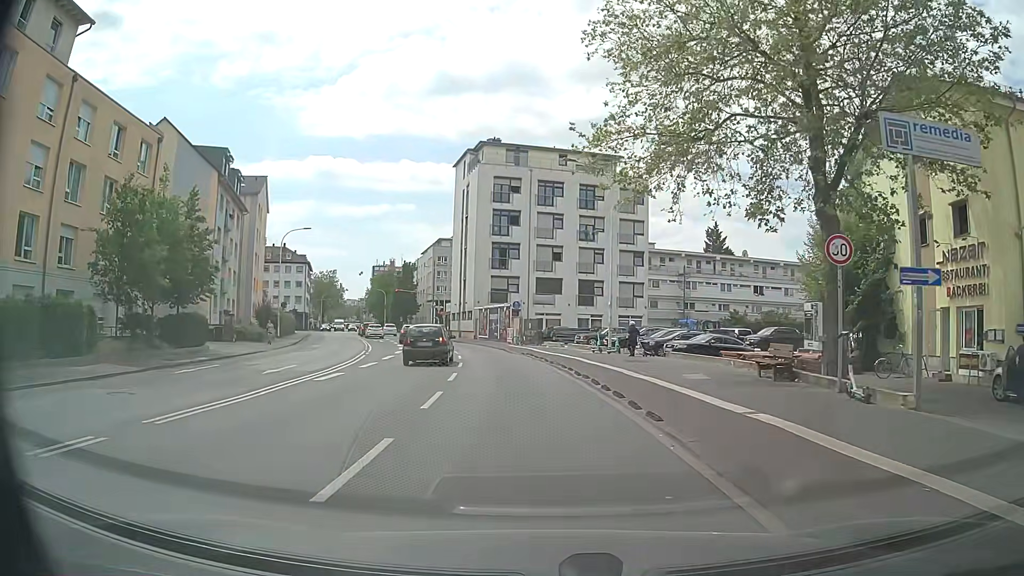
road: primary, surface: asphalt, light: Day
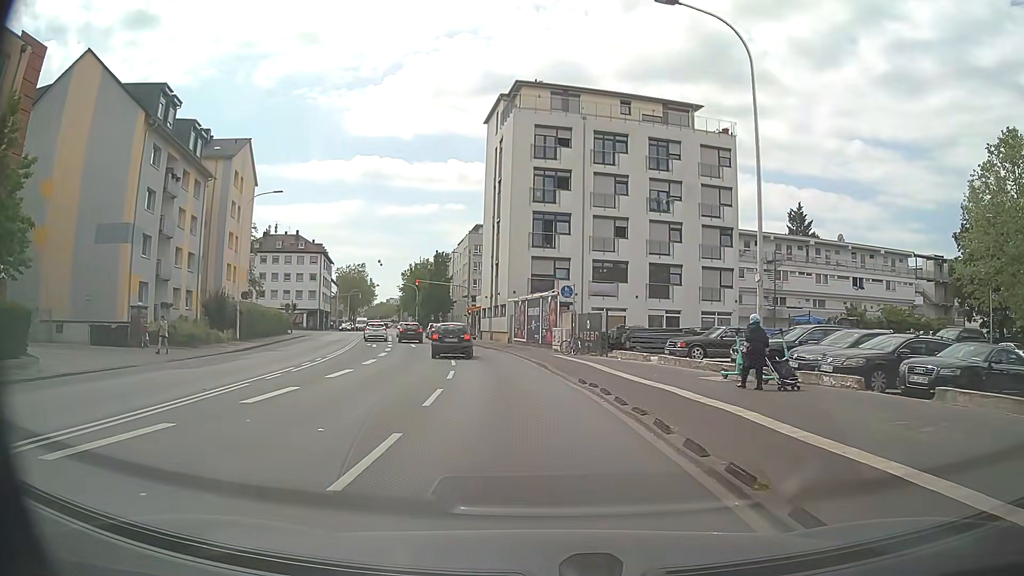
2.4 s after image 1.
(-0.6, +17.8) m; -5°
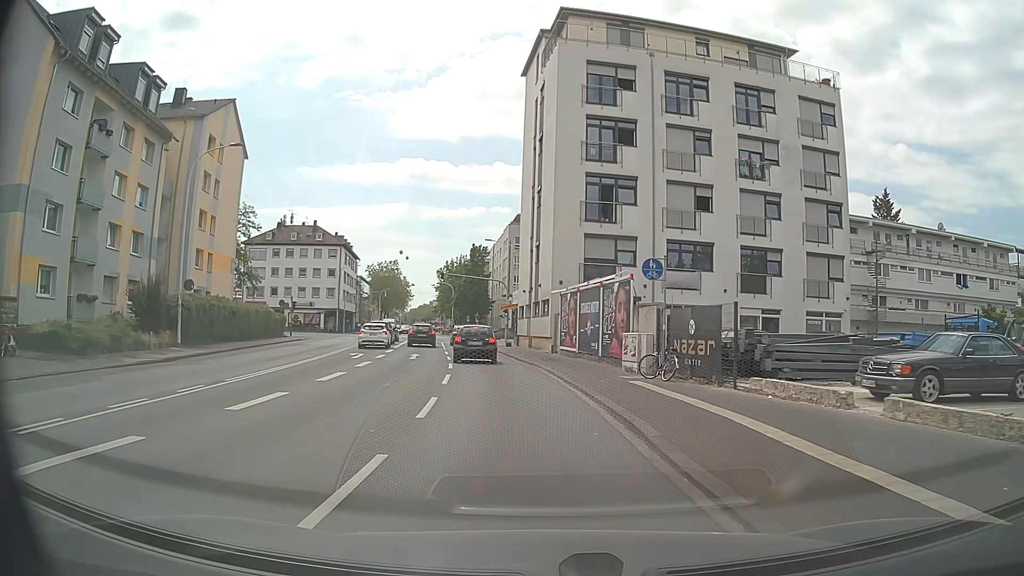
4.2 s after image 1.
(-0.3, +13.4) m; -3°
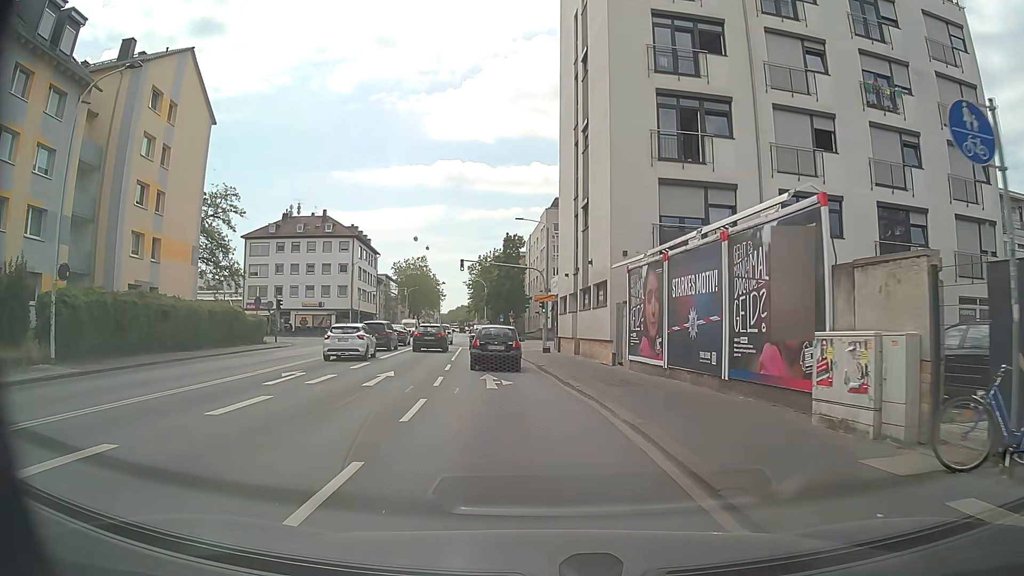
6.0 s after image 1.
(-0.4, +12.8) m; -3°
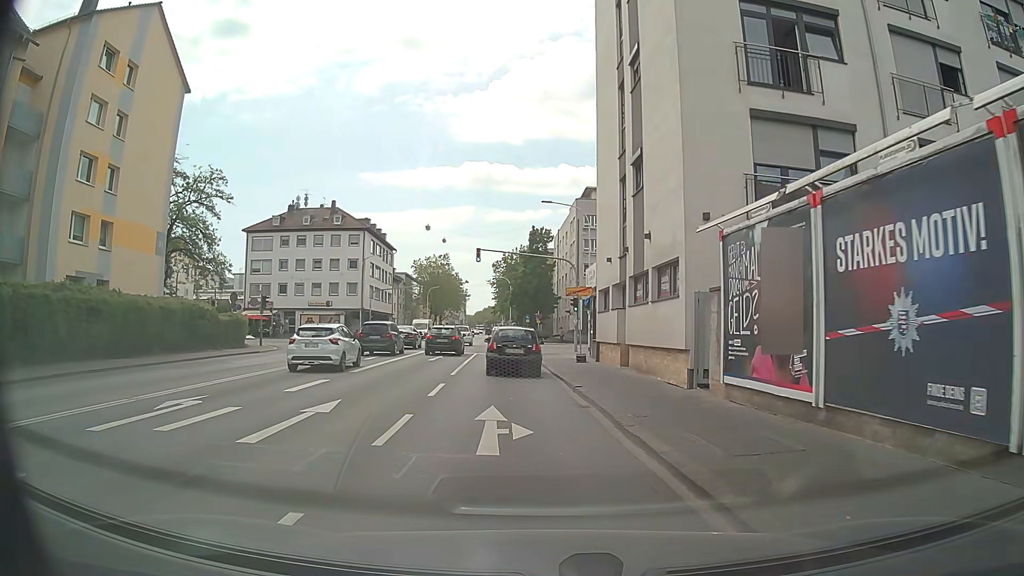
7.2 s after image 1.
(-0.2, +7.9) m; -3°
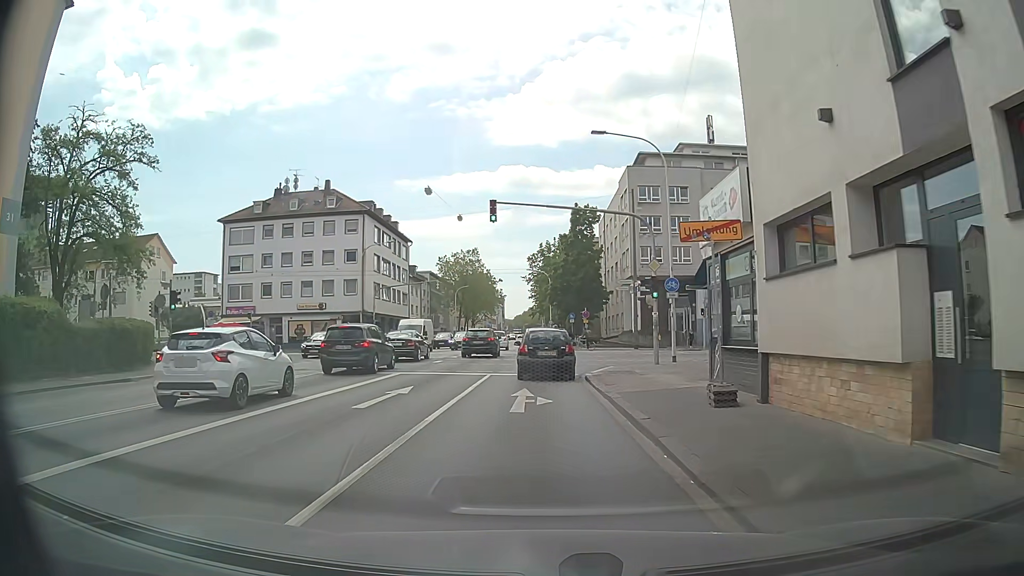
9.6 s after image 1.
(-0.5, +16.2) m; -3°
(0, +10) (0, +20) (+1, +30) (+8, +36) (+18, +38) (+28, +39) (+38, +39) (+48, +40) (+58, +41) (+68, +41) m
